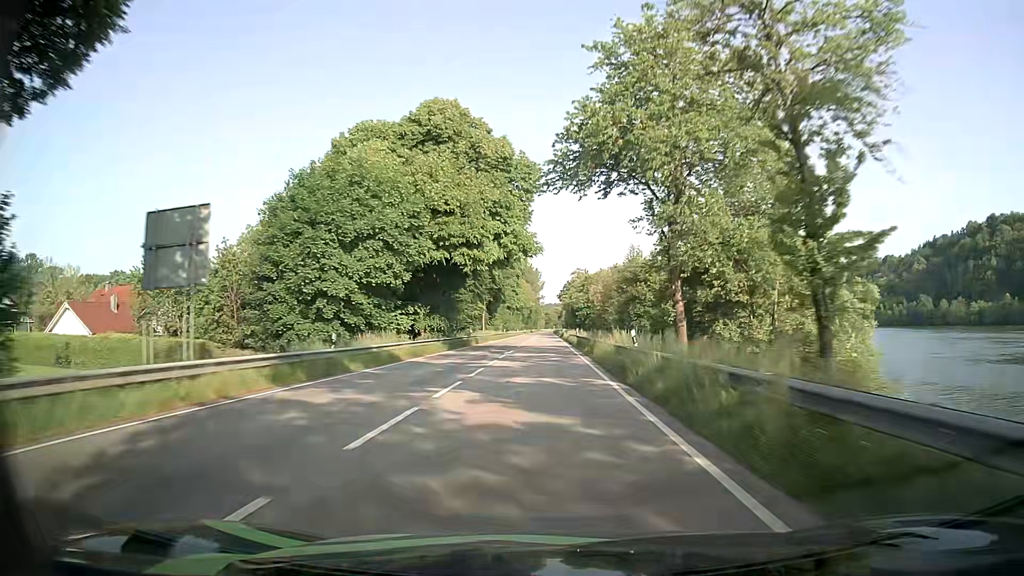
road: primary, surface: asphalt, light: Day
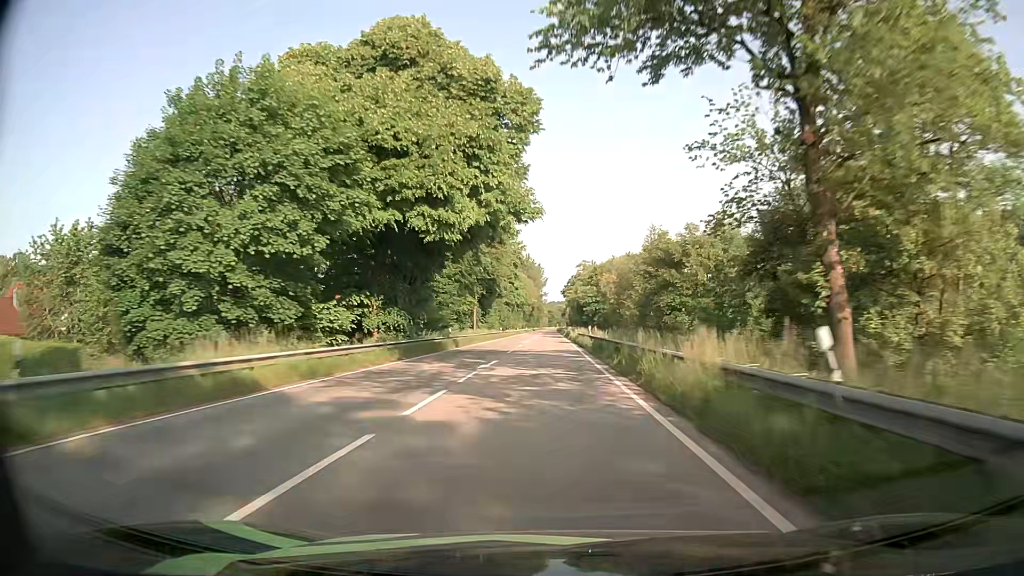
(+0.1, +15.0) m; 0°
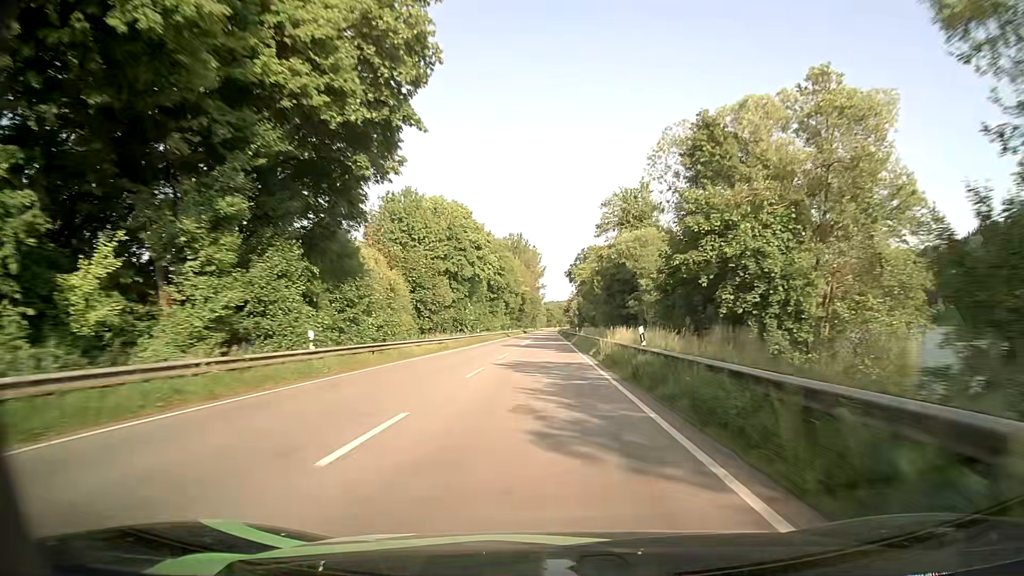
(+0.3, +76.7) m; +1°
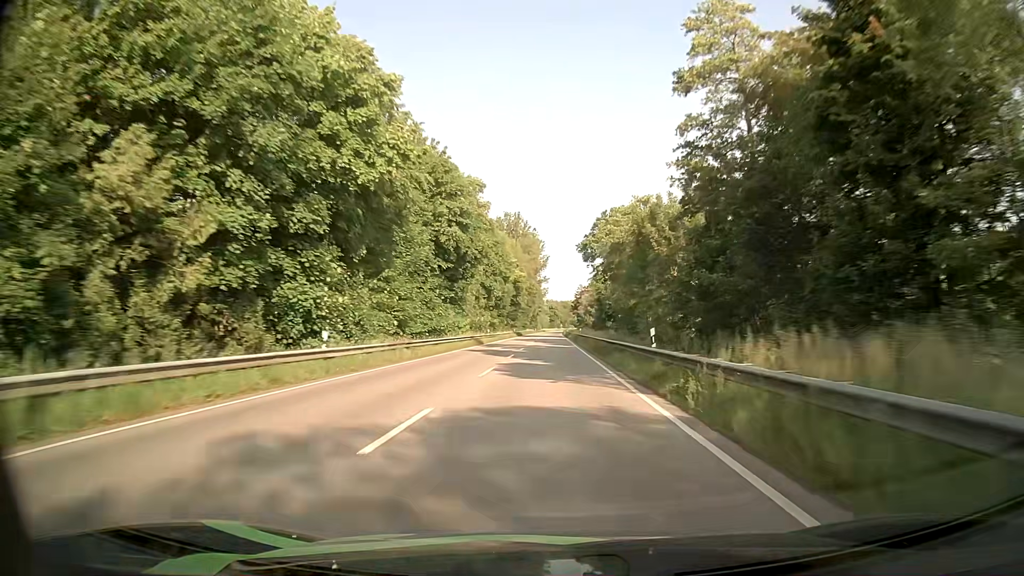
(-0.5, +47.2) m; -1°
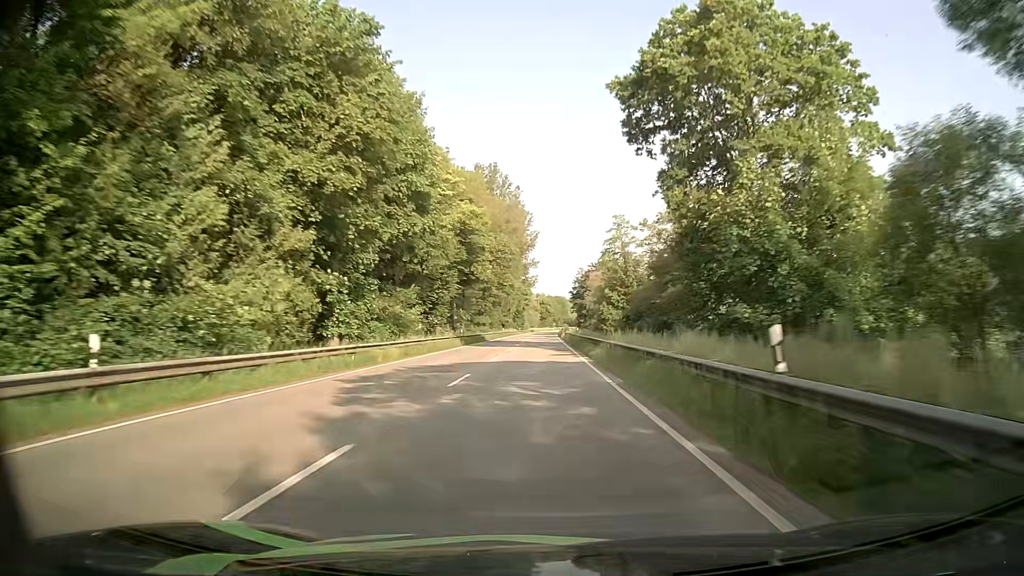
(+0.6, +63.2) m; +1°
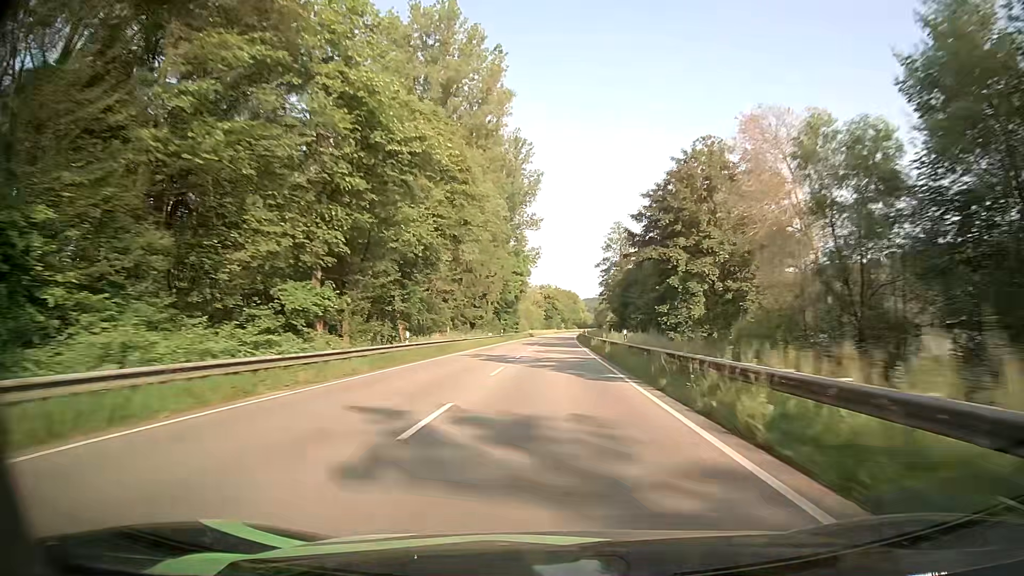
(-1.1, +79.0) m; -1°
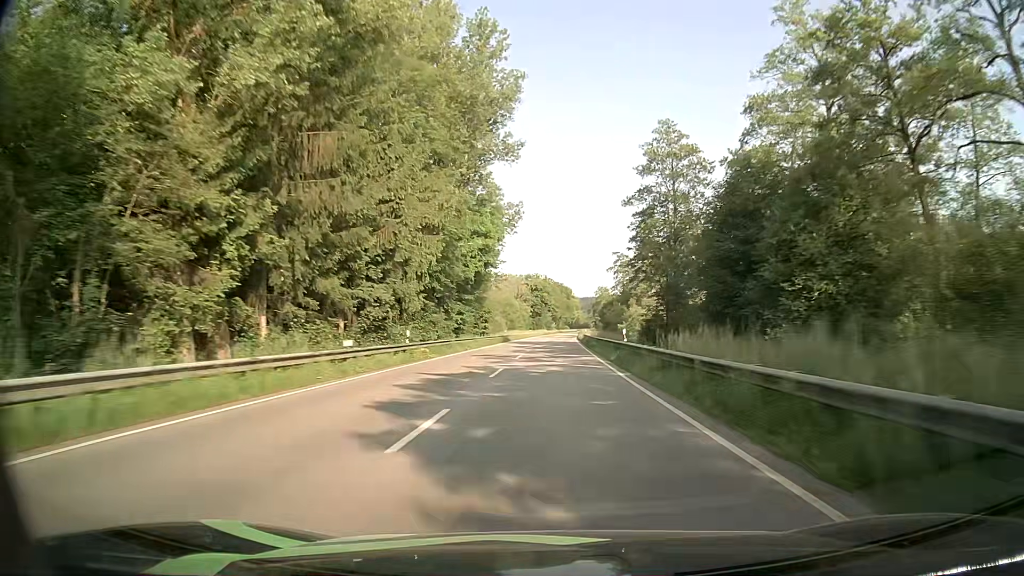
(+0.4, +48.7) m; 0°
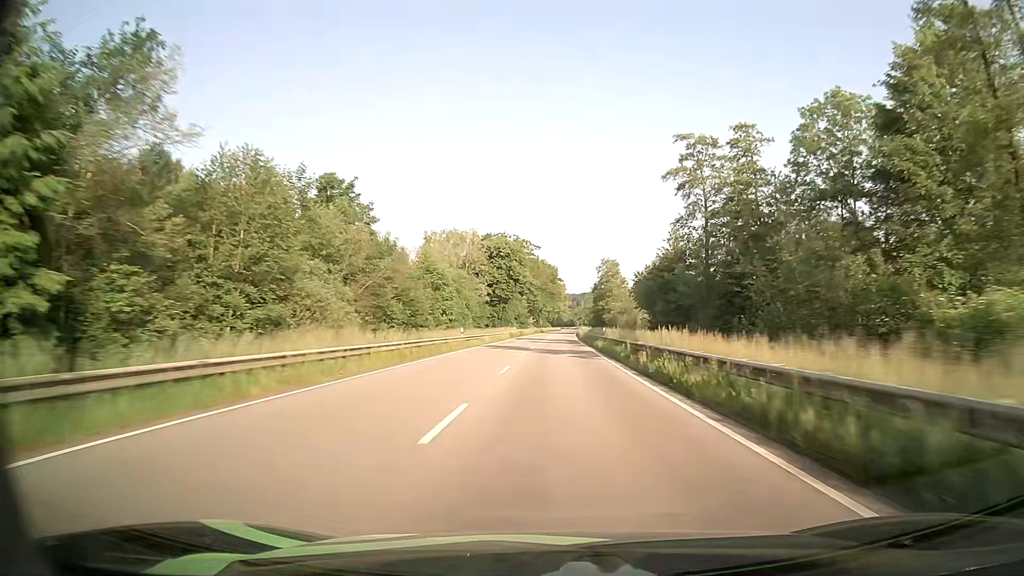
(+1.6, +83.1) m; +2°
(0, +10) (0, +20) (0, +30) (0, +40) (+1, +50) (+1, +60) (+1, +70) (+1, +80) (+2, +90) (+2, +100) m
